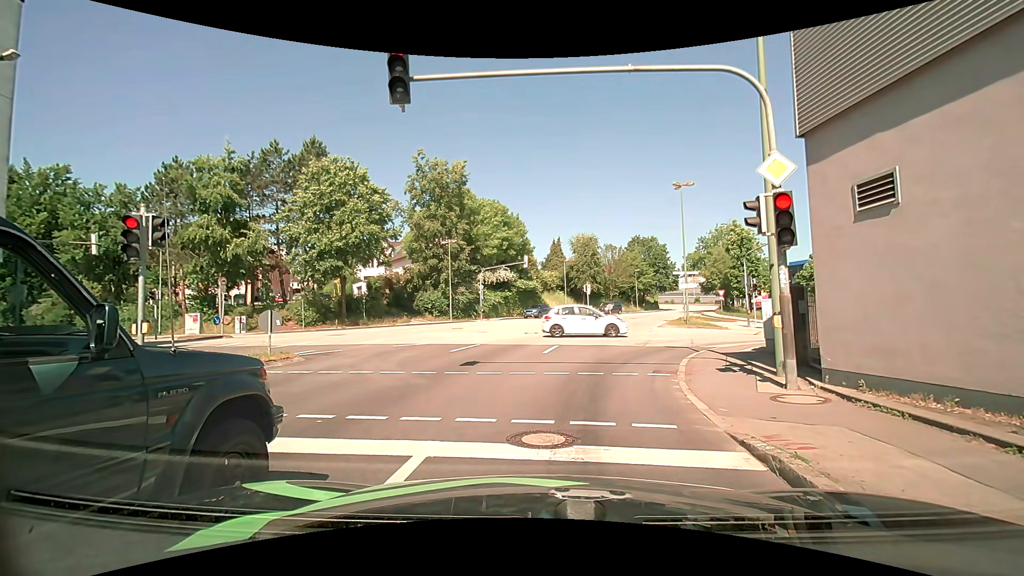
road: tertiary_link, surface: asphalt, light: Day
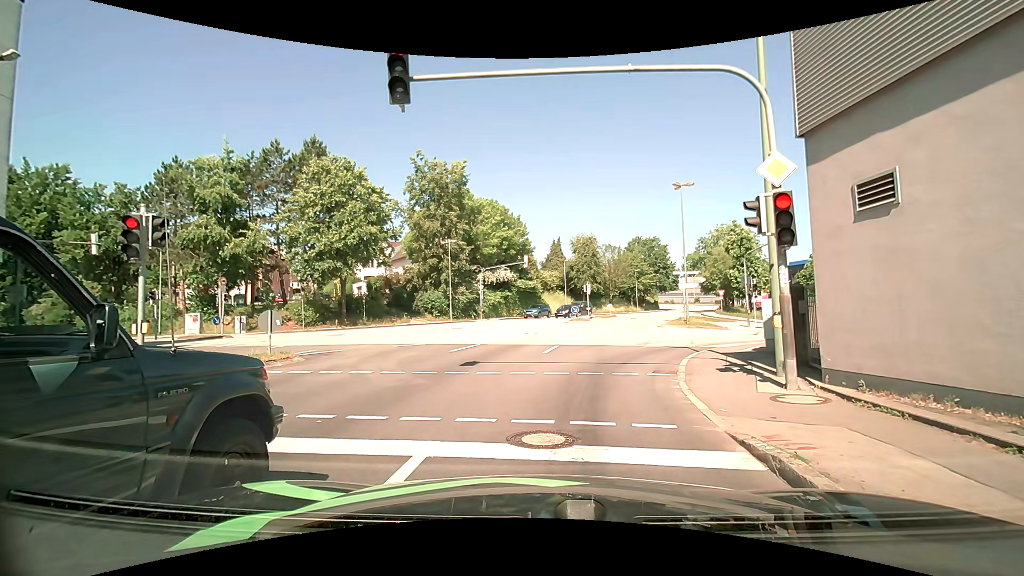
(0.0, 0.0) m; 0°
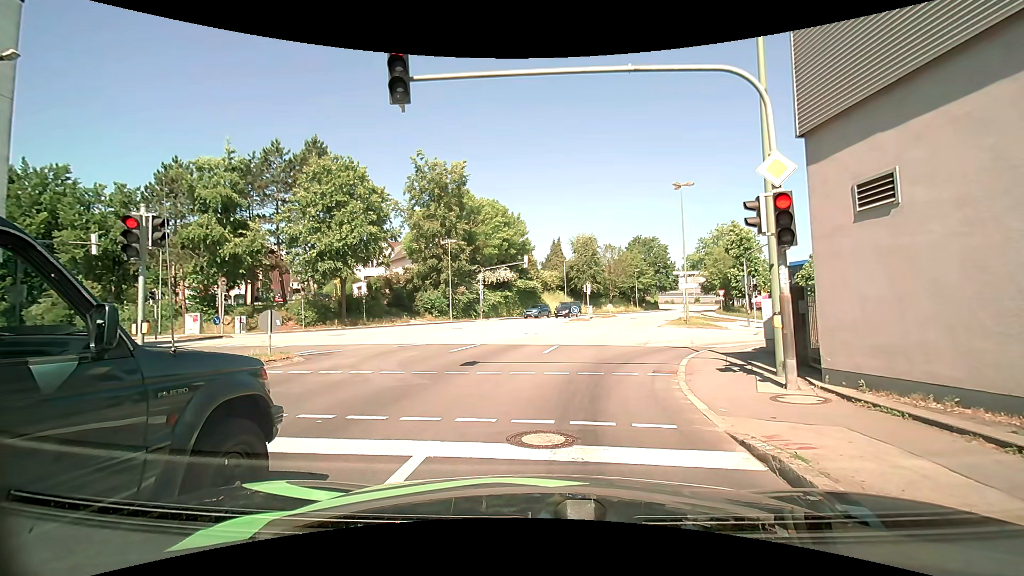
(0.0, 0.0) m; 0°
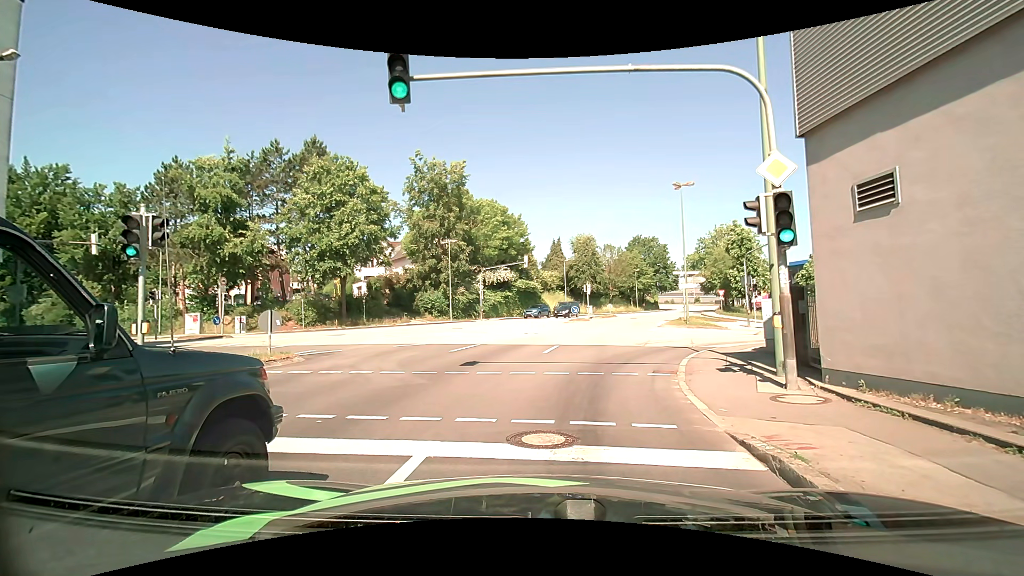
(0.0, 0.0) m; 0°
(+1, +10) (+5, +19) (+13, +24) (+23, +25) (+33, +25) (+43, +25) (+53, +25) (+63, +25) (+73, +25) (+83, +25) m
